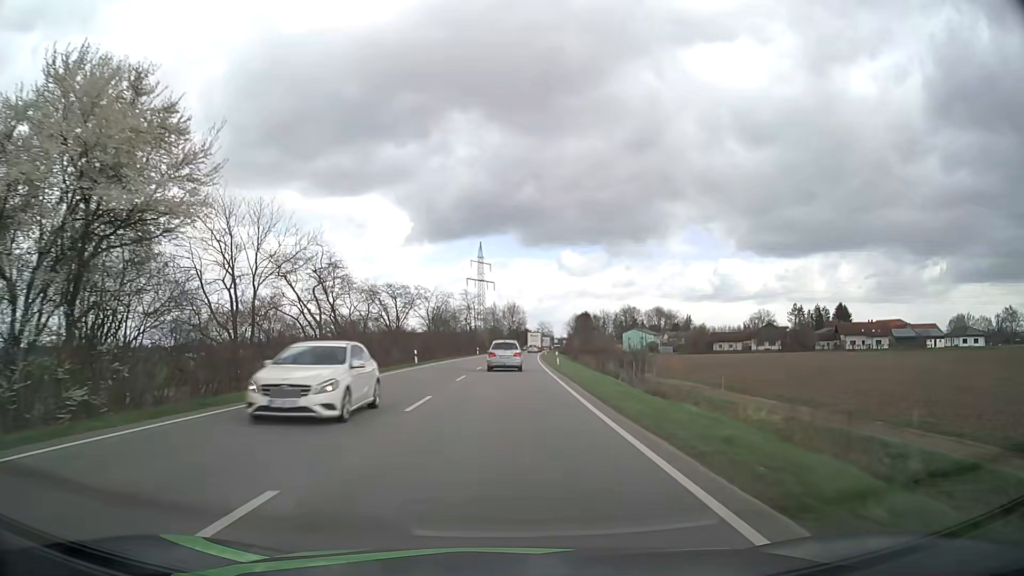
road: primary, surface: asphalt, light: Day
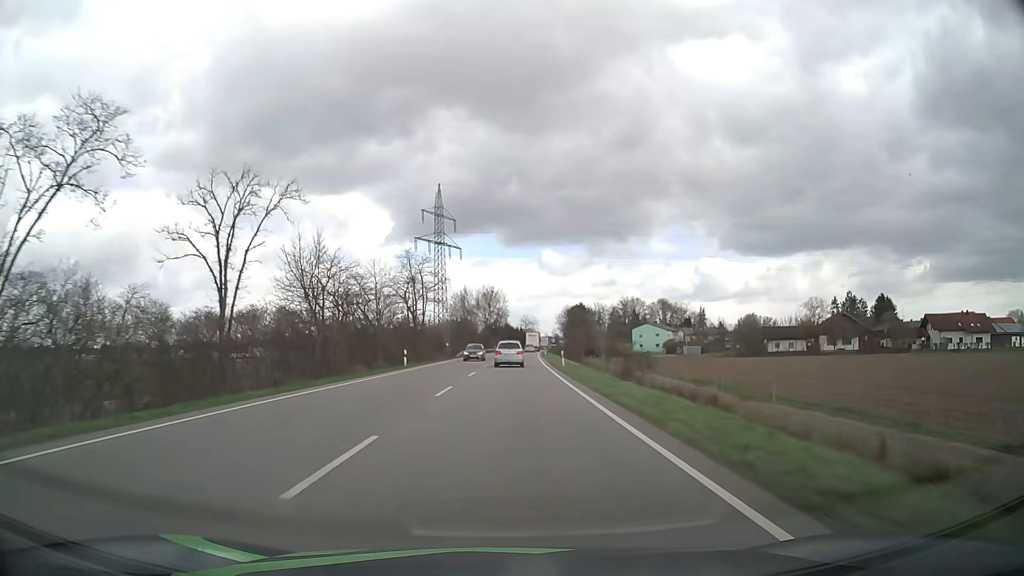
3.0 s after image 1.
(+0.8, +55.9) m; +2°
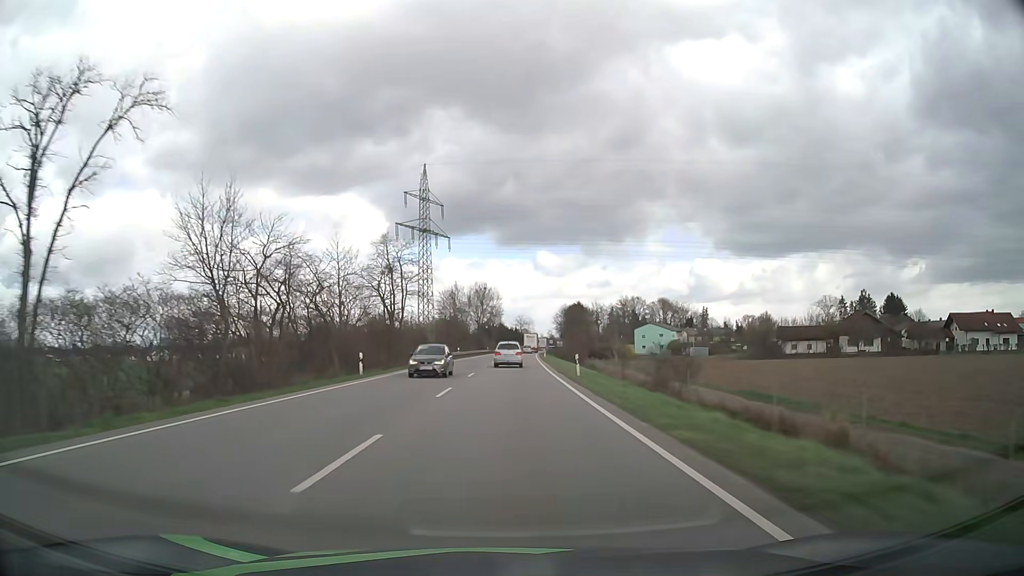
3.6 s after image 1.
(+0.1, +11.6) m; +1°
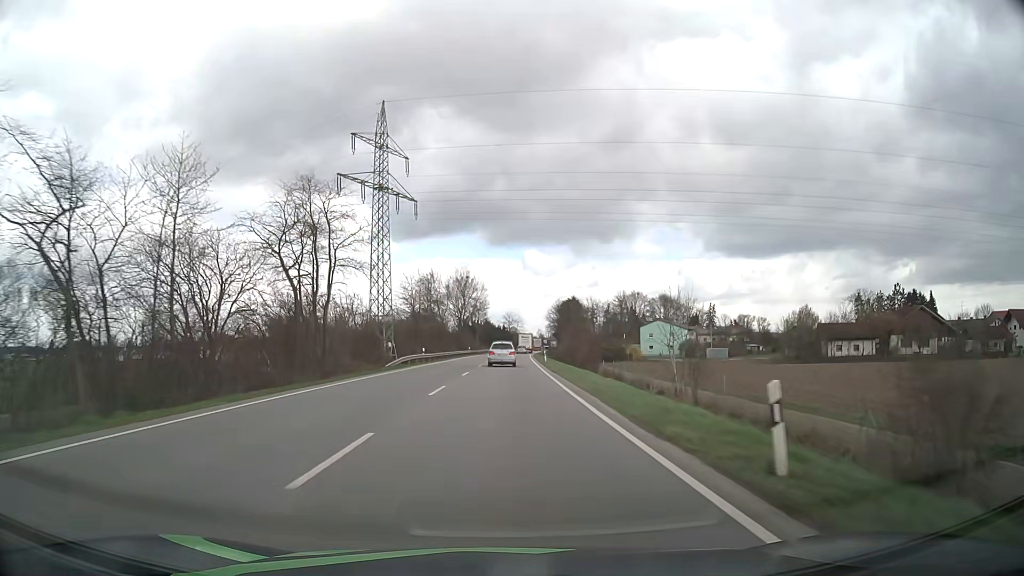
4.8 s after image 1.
(+0.2, +23.6) m; +1°
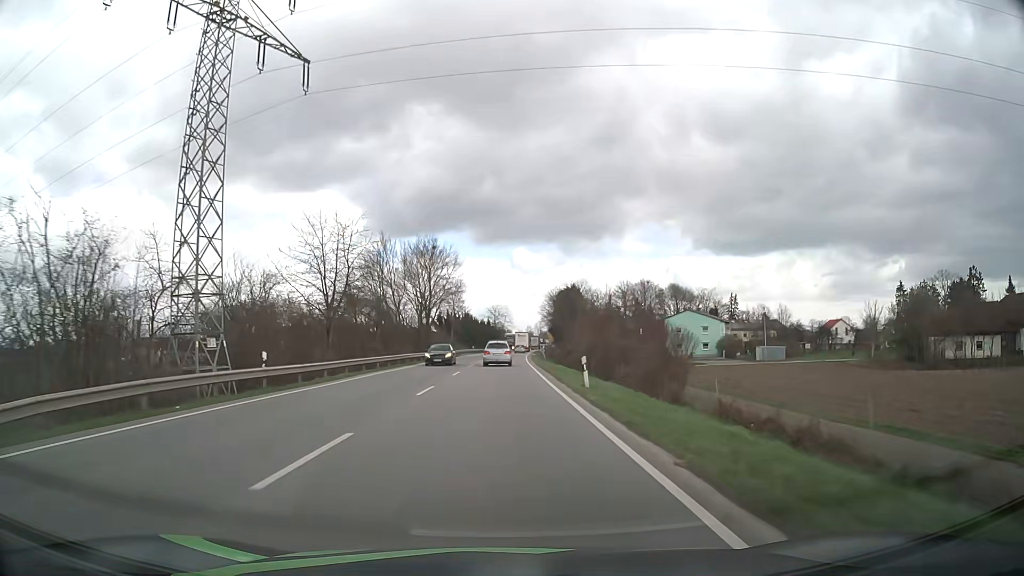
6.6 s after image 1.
(+0.4, +36.1) m; +1°
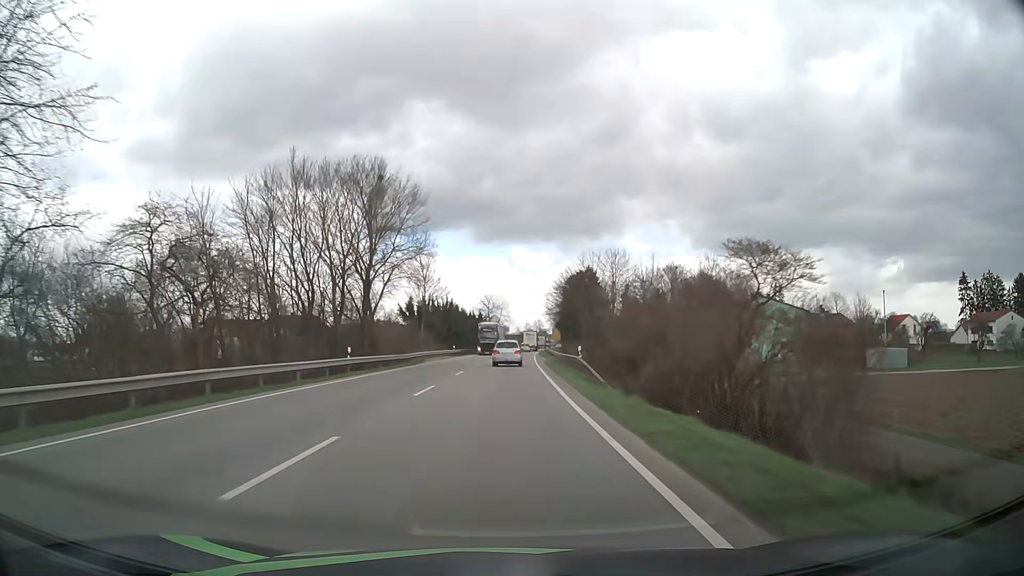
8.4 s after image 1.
(0.0, +36.3) m; 0°
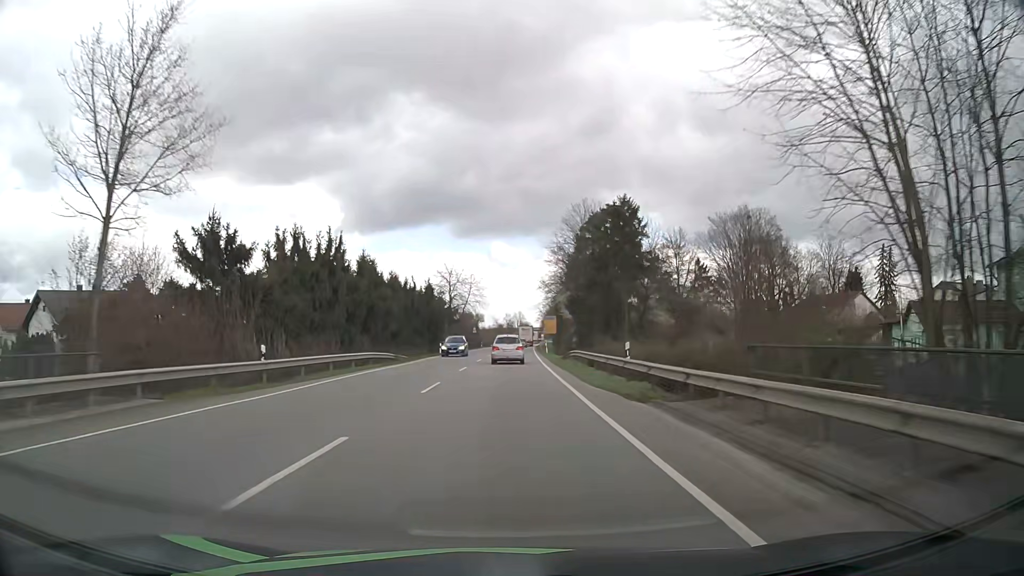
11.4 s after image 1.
(+1.0, +59.8) m; +2°
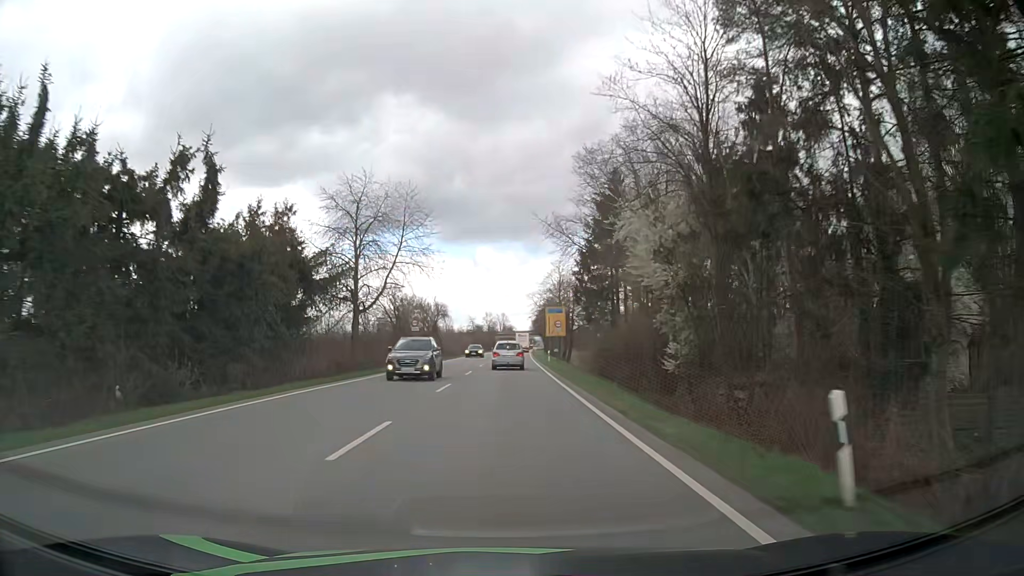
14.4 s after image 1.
(+1.0, +56.9) m; +2°
(0, +10) (0, +20) (0, +30) (0, +40) (0, +50) (+1, +60) (+1, +70) (+1, +80) (+1, +90) (+2, +100) m
